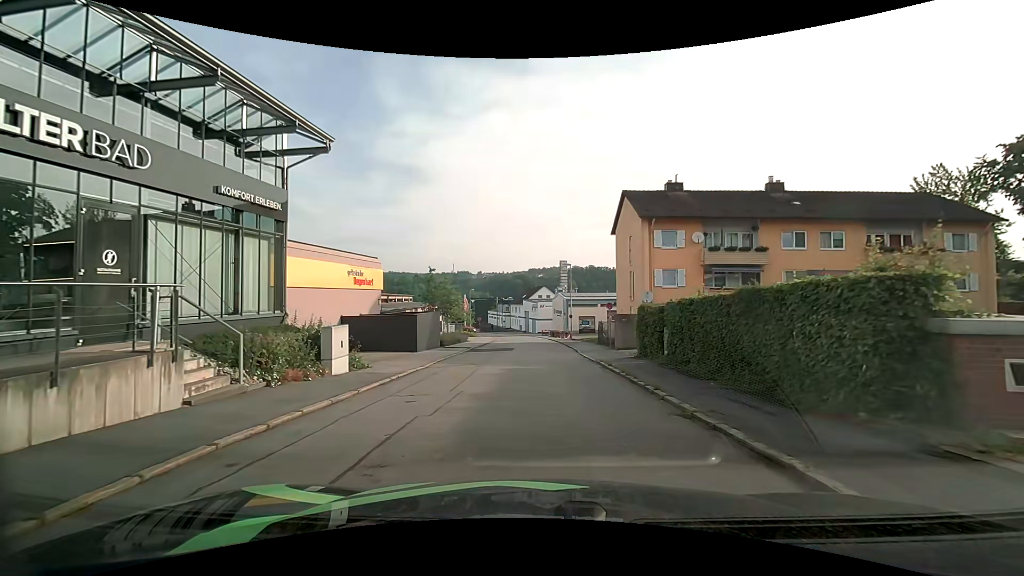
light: Day
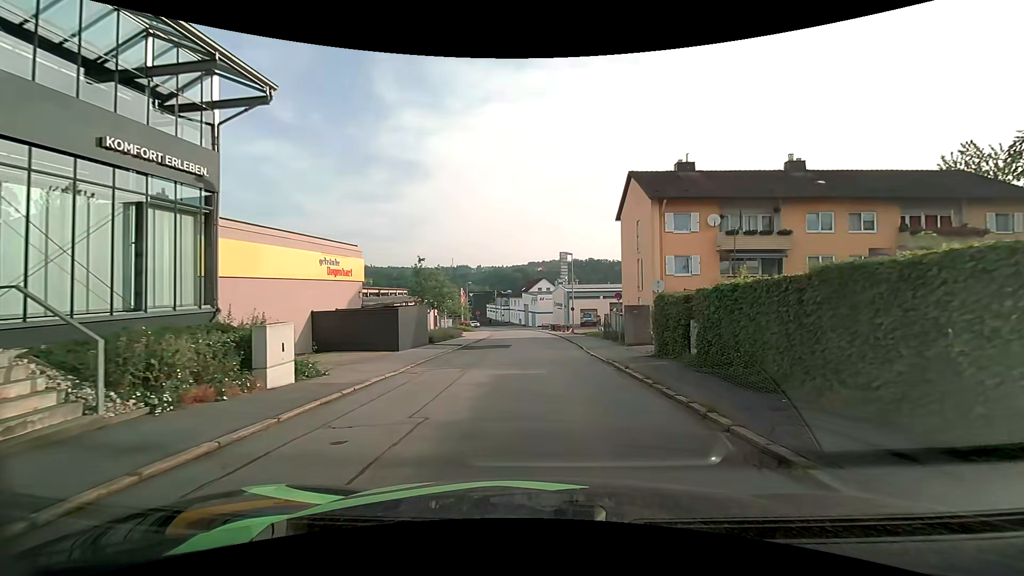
(0.0, +3.3) m; 0°
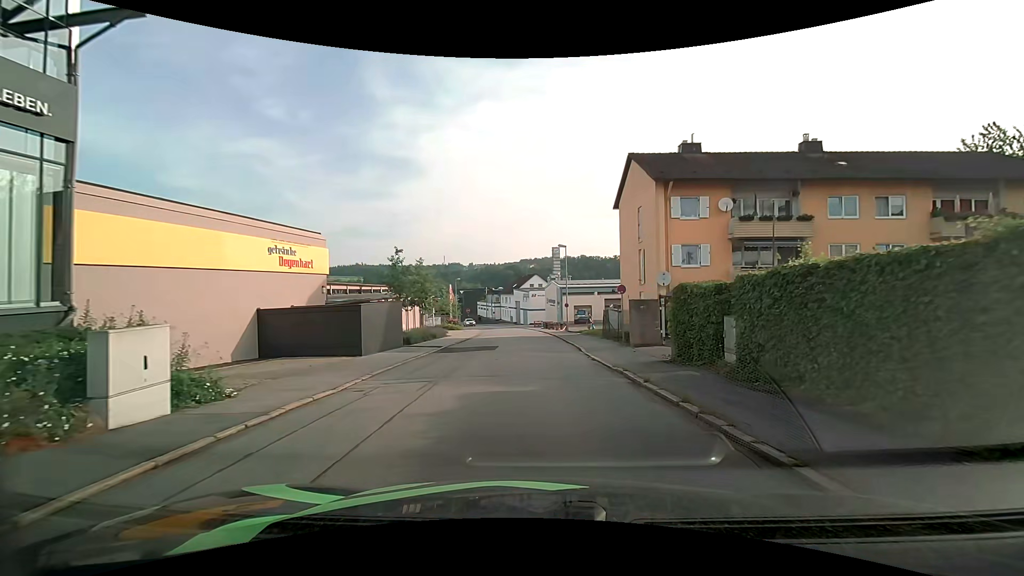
(0.0, +3.6) m; 0°
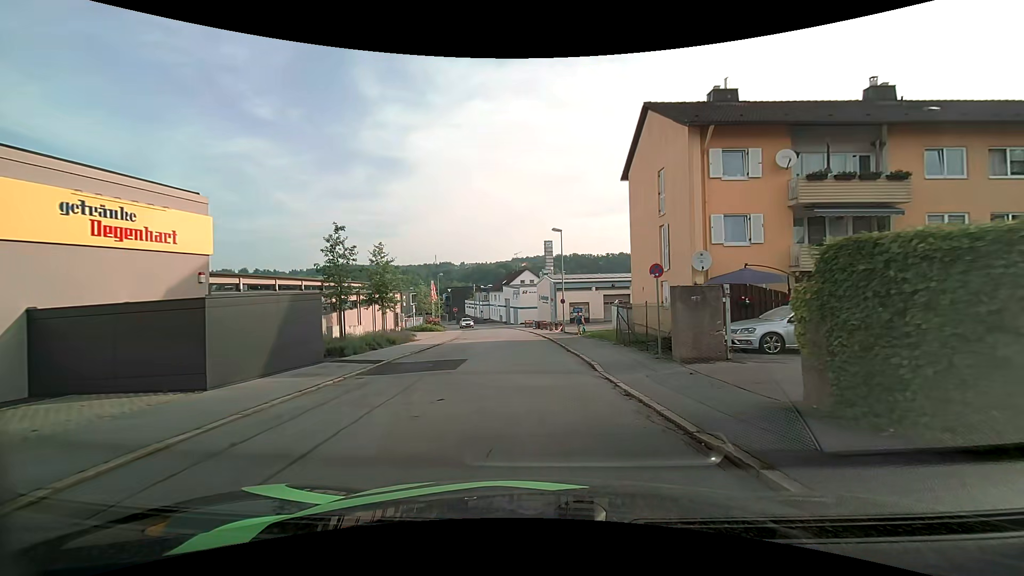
(+0.1, +8.0) m; +1°
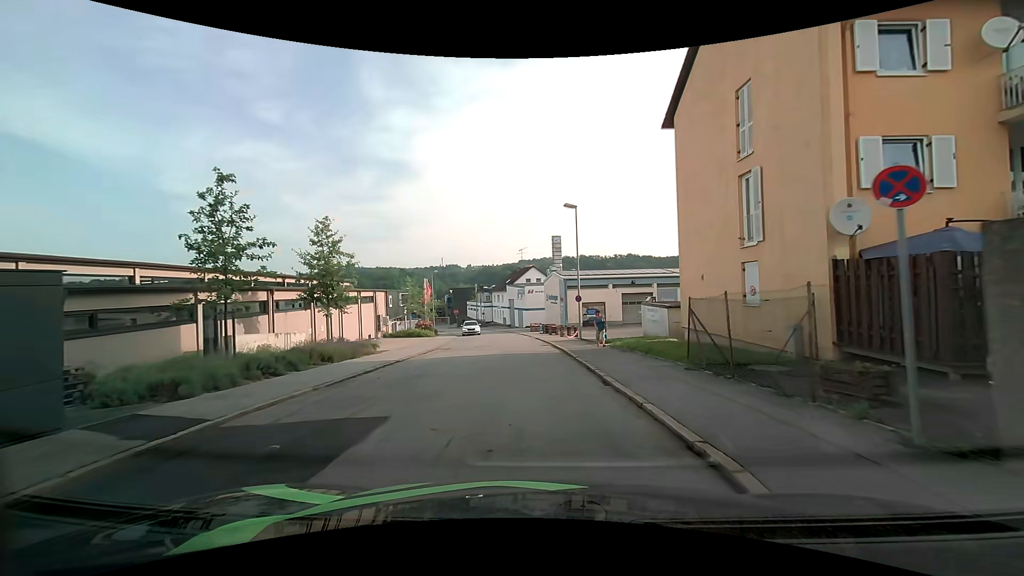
(-0.1, +9.1) m; -1°
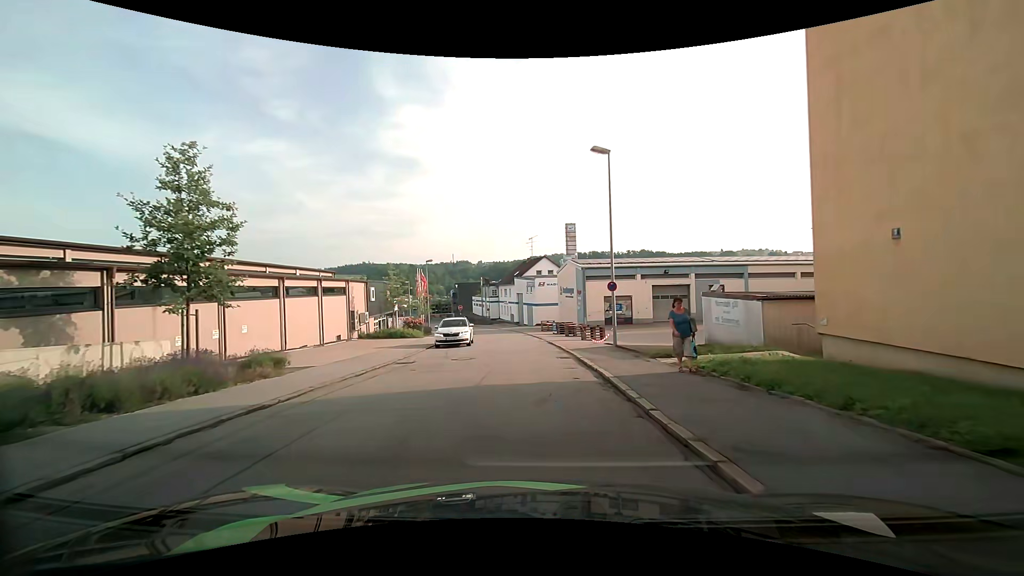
(-0.1, +9.6) m; -1°
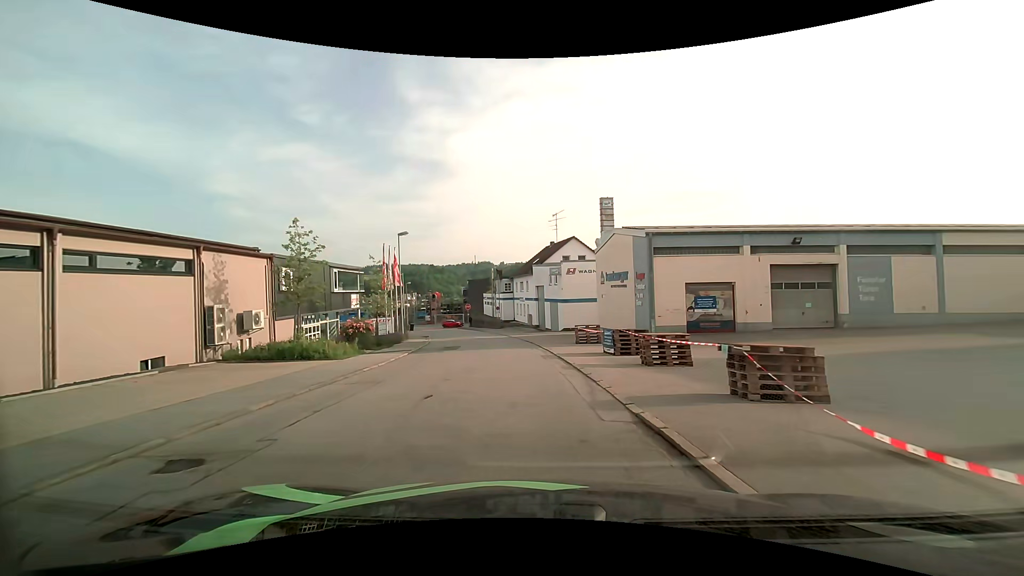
(-0.4, +19.3) m; -2°
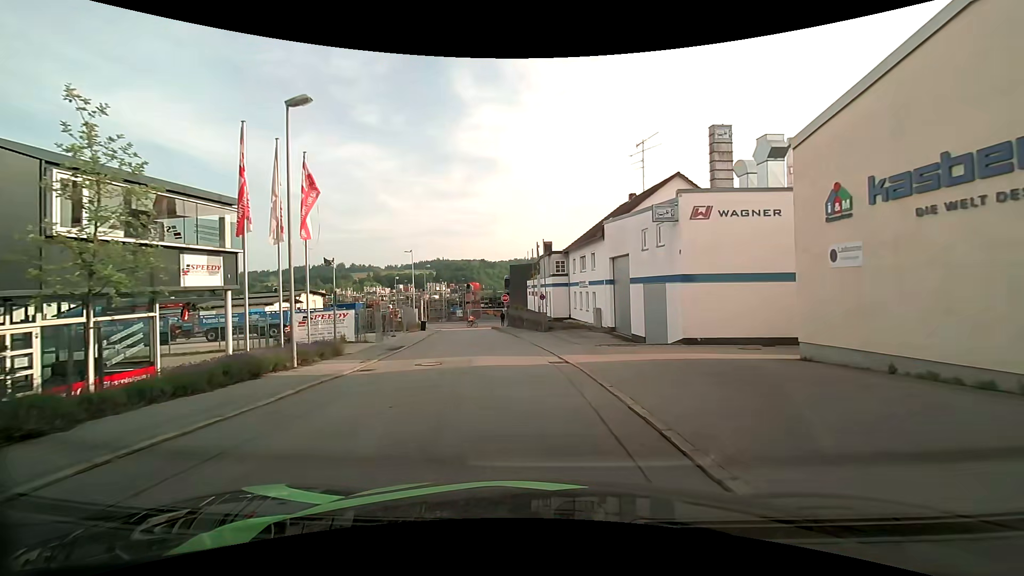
(-1.3, +23.3) m; -6°
